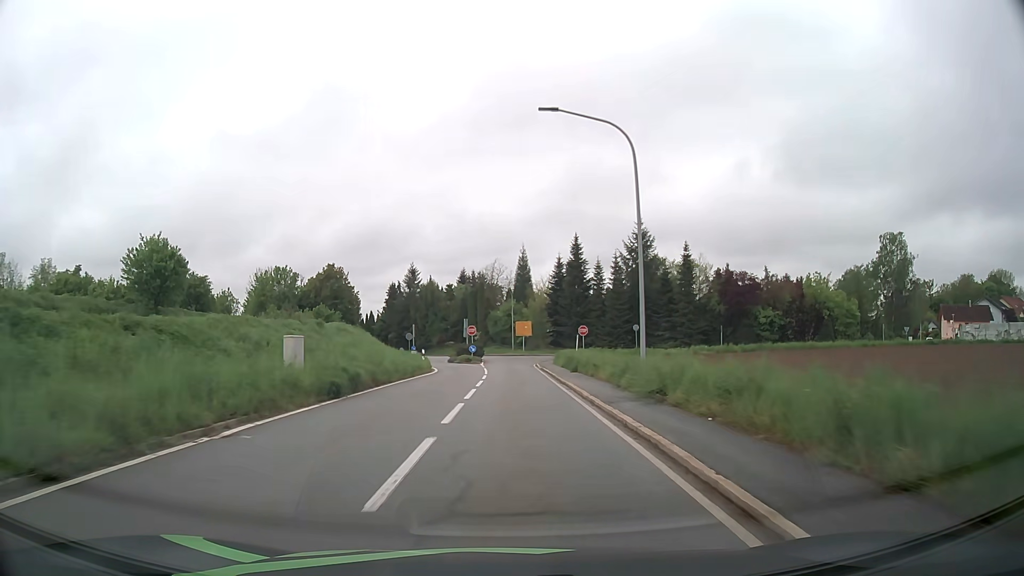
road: tertiary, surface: asphalt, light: Day
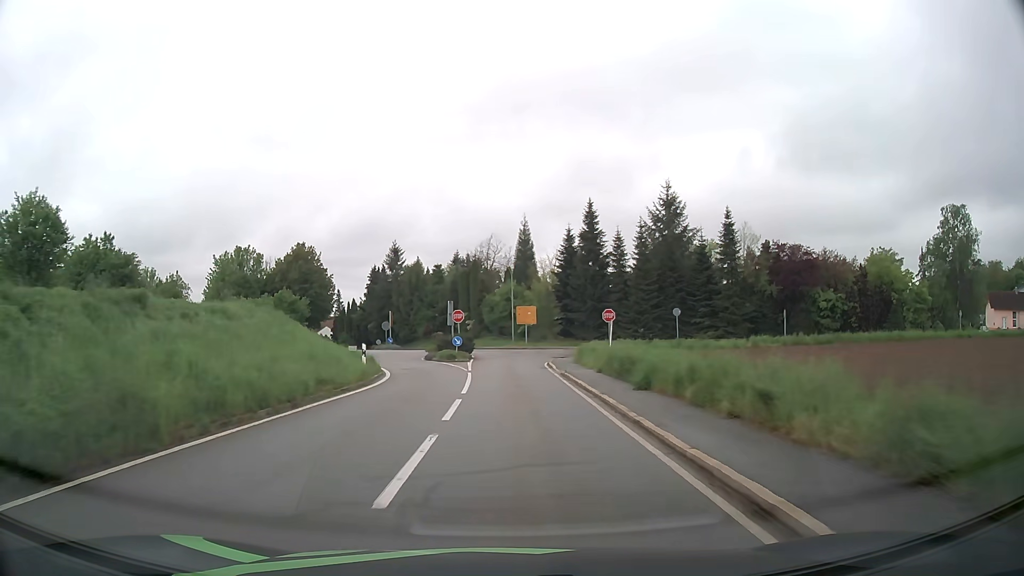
(0.0, +17.1) m; 0°
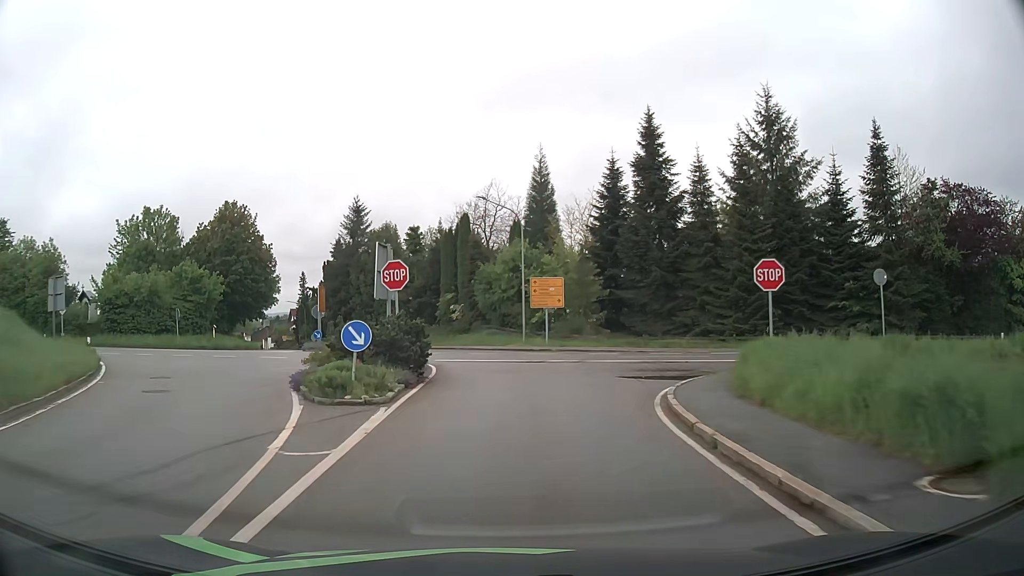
(0.0, +29.0) m; 0°
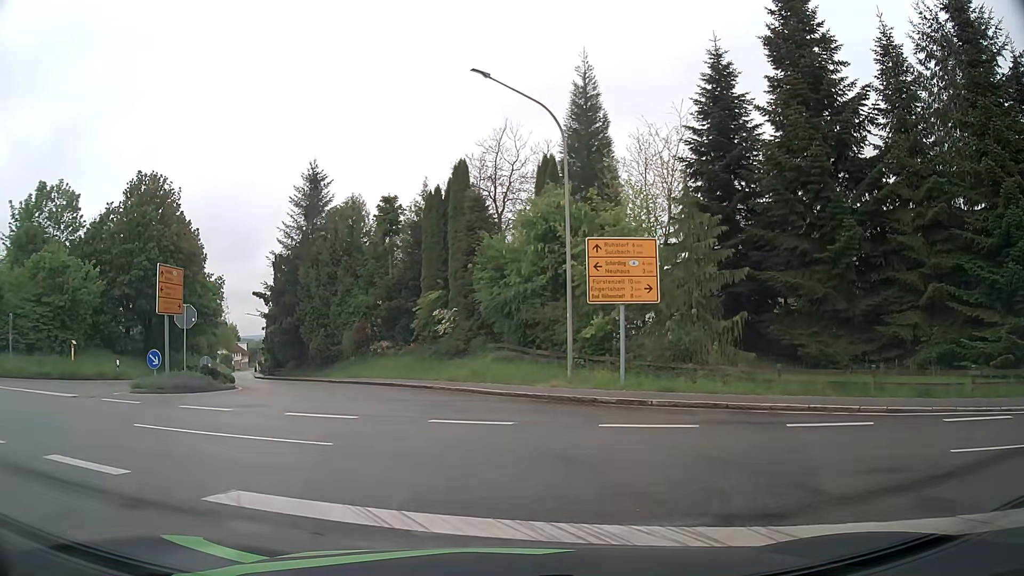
(-0.2, +21.7) m; -2°
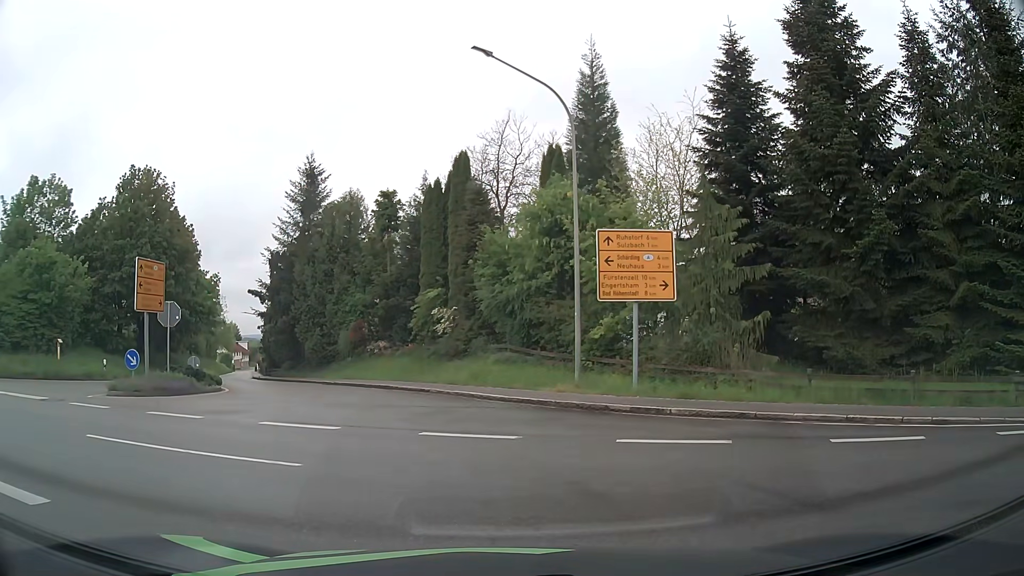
(0.0, +1.3) m; -1°
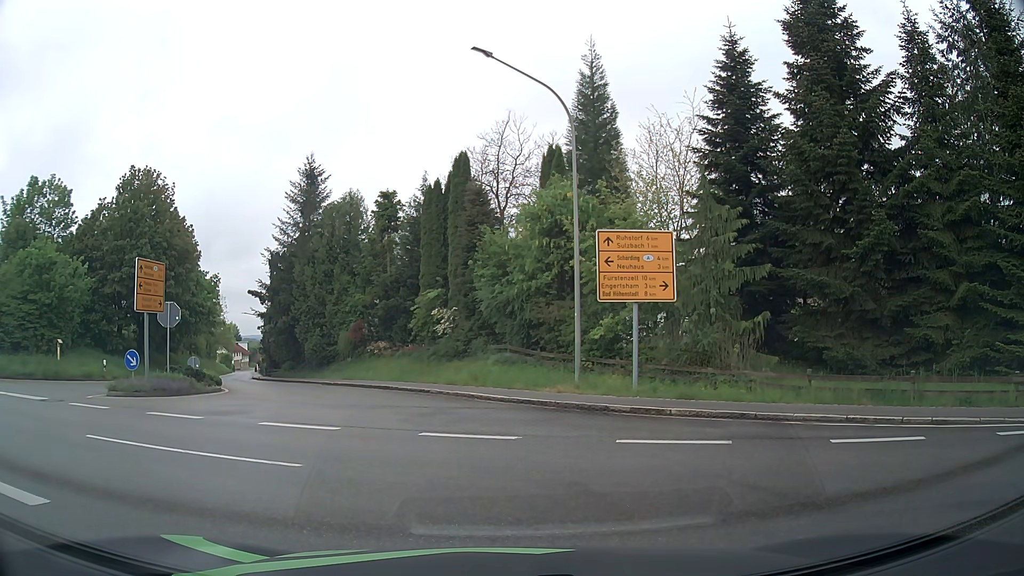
(0.0, +0.1) m; 0°
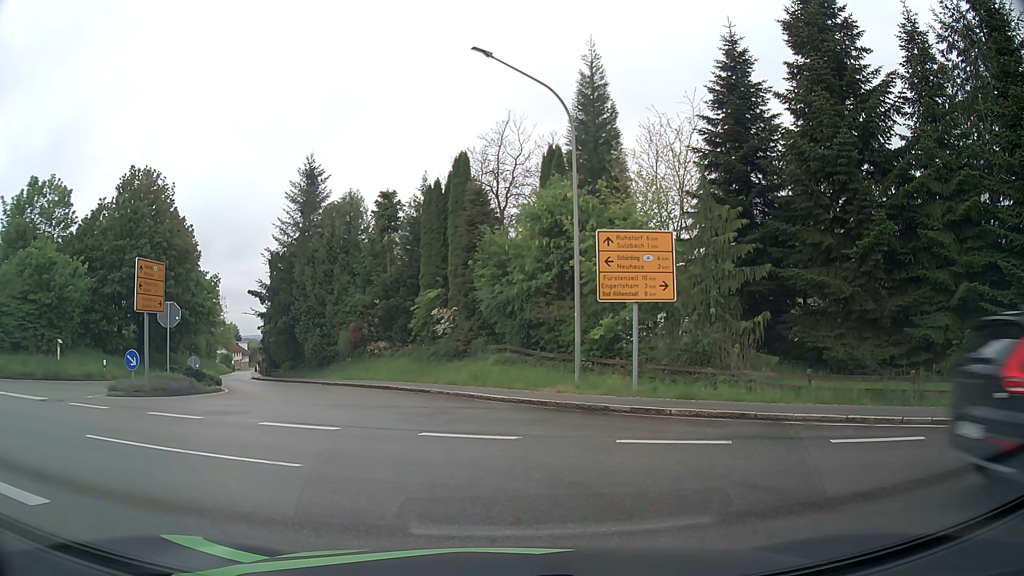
(0.0, 0.0) m; 0°
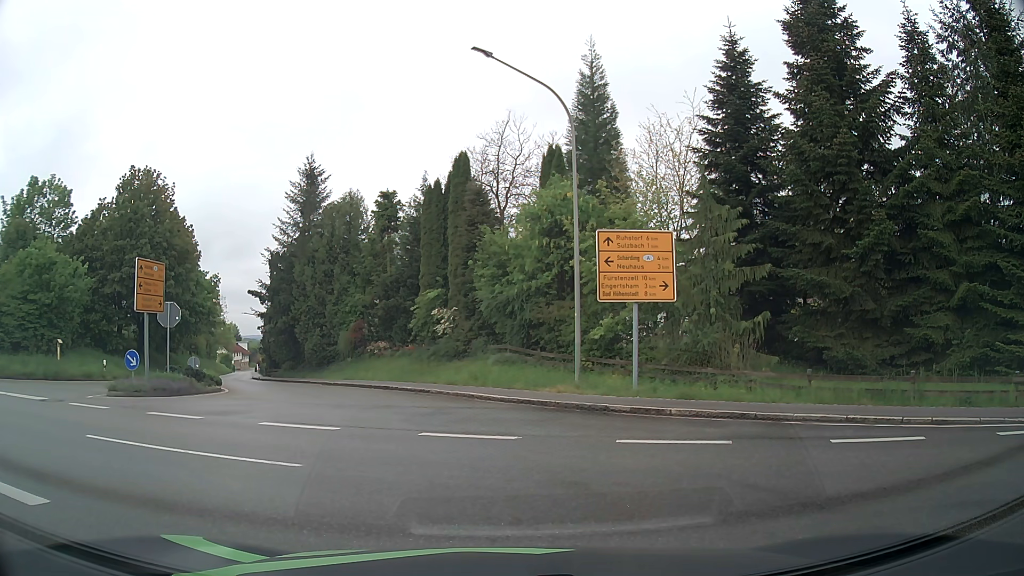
(0.0, 0.0) m; 0°
